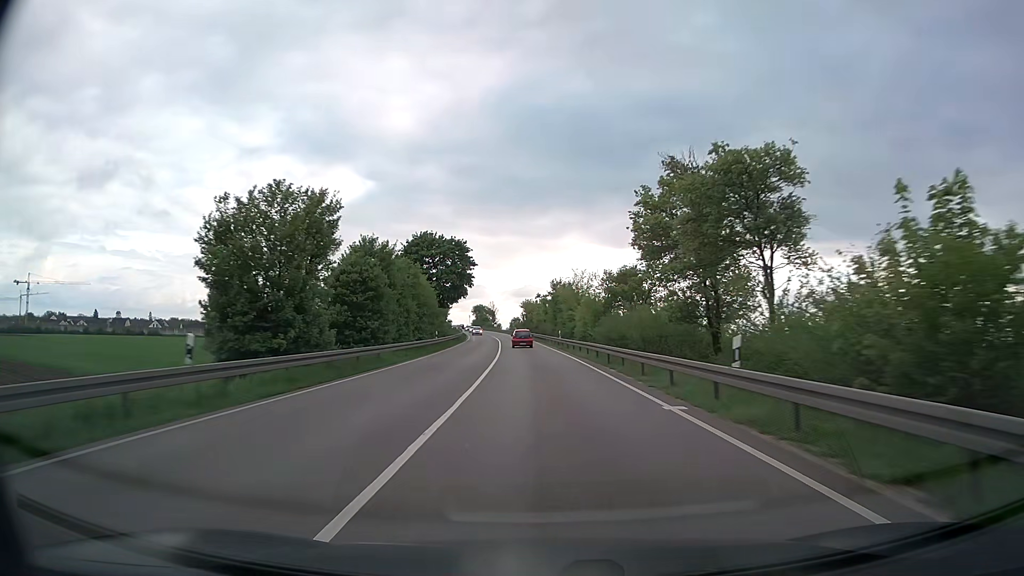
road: trunk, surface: asphalt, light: Day
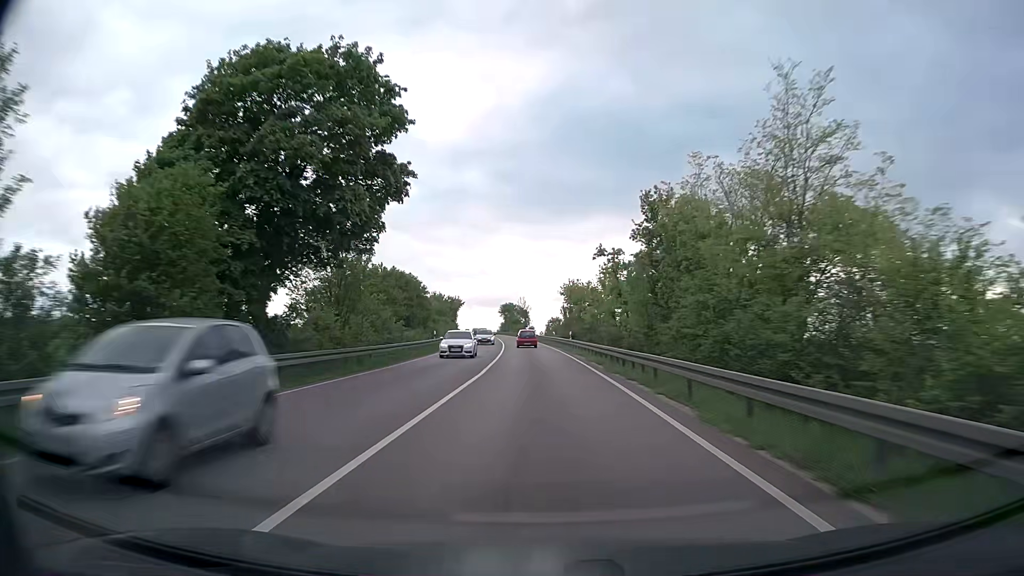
(-1.5, +55.1) m; -4°
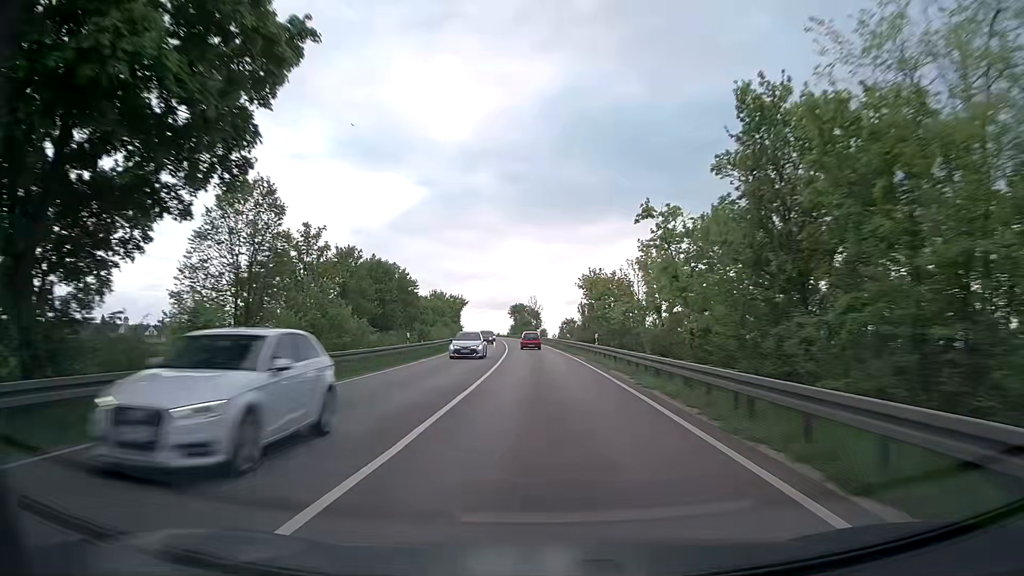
(-0.1, +13.8) m; -1°
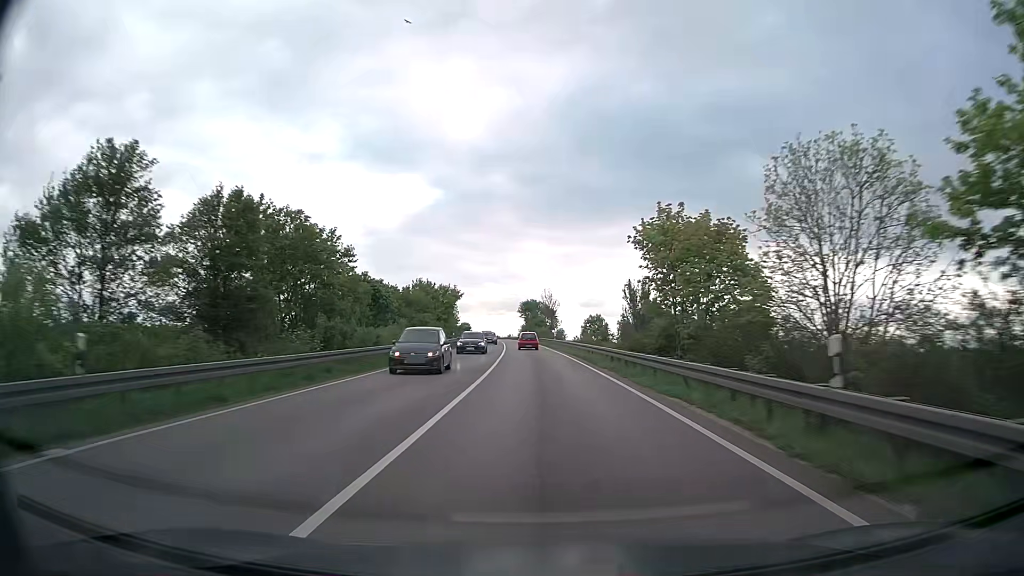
(-0.3, +27.7) m; -1°
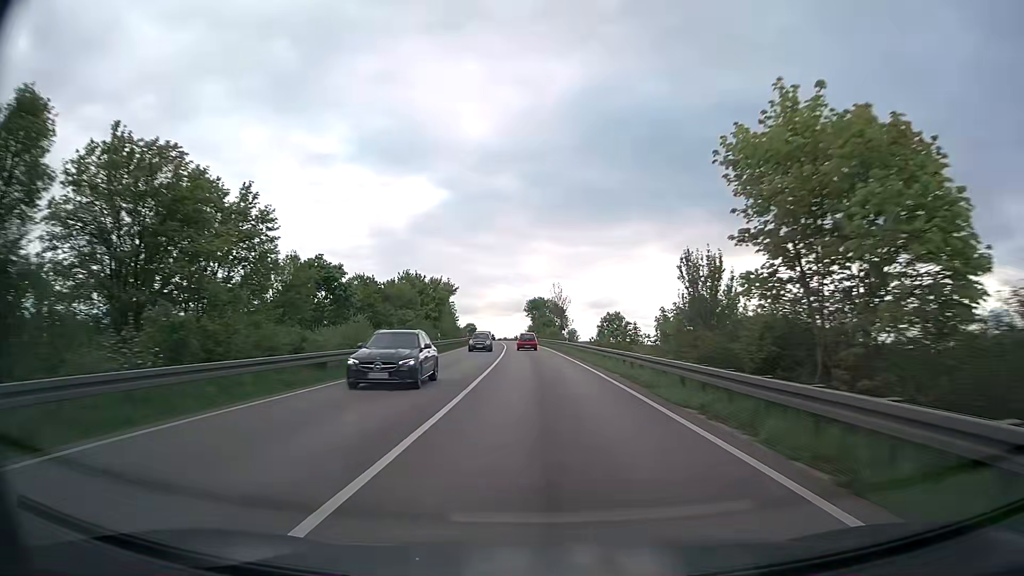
(-0.1, +13.9) m; -1°
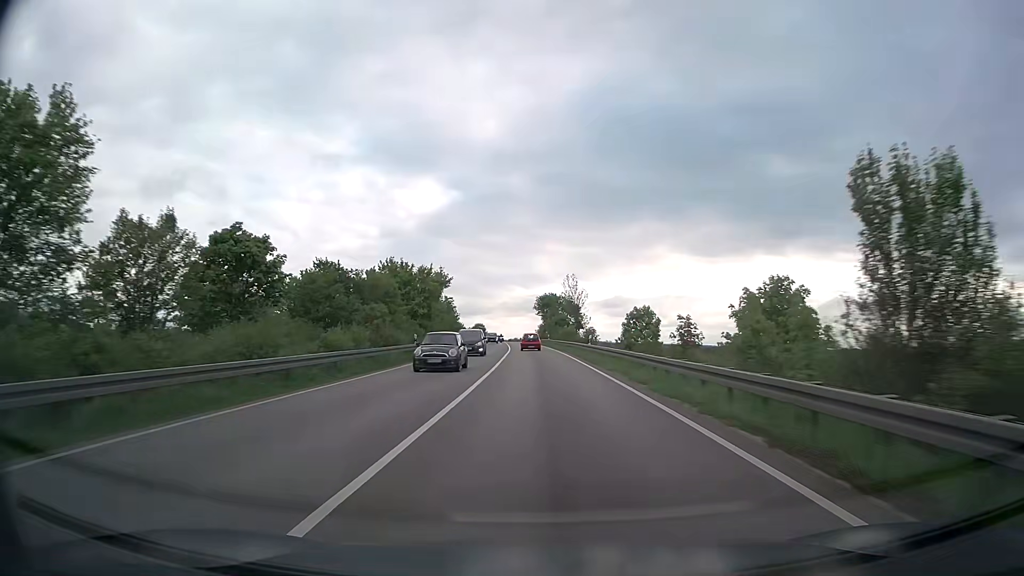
(-0.1, +13.9) m; -1°
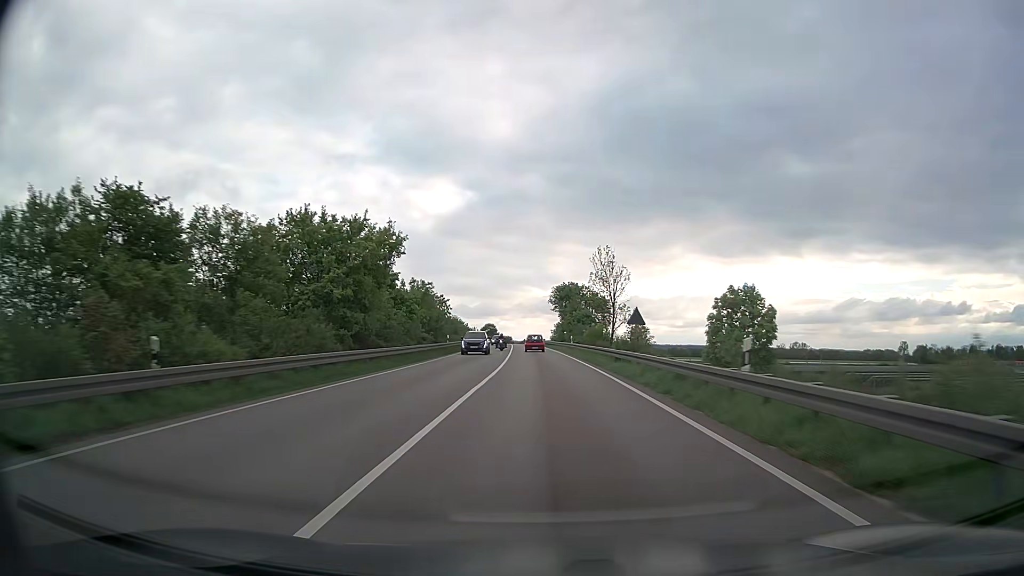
(-0.3, +28.0) m; -1°
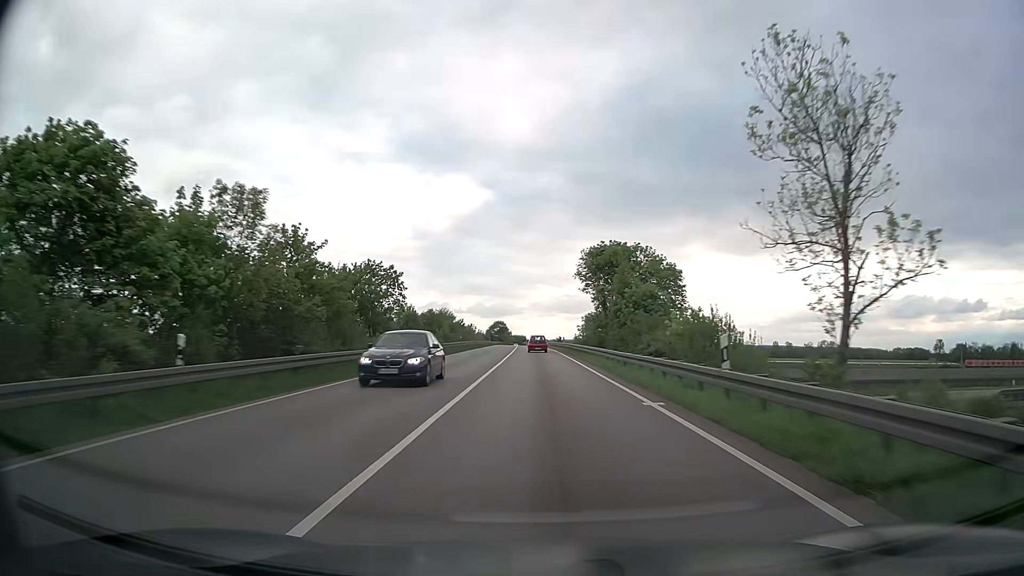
(-0.6, +42.3) m; -1°
(0, +10) (0, +20) (0, +30) (0, +40) (-1, +50) (-1, +60) (-1, +70) (-2, +80) (-2, +90) (-2, +100) m
